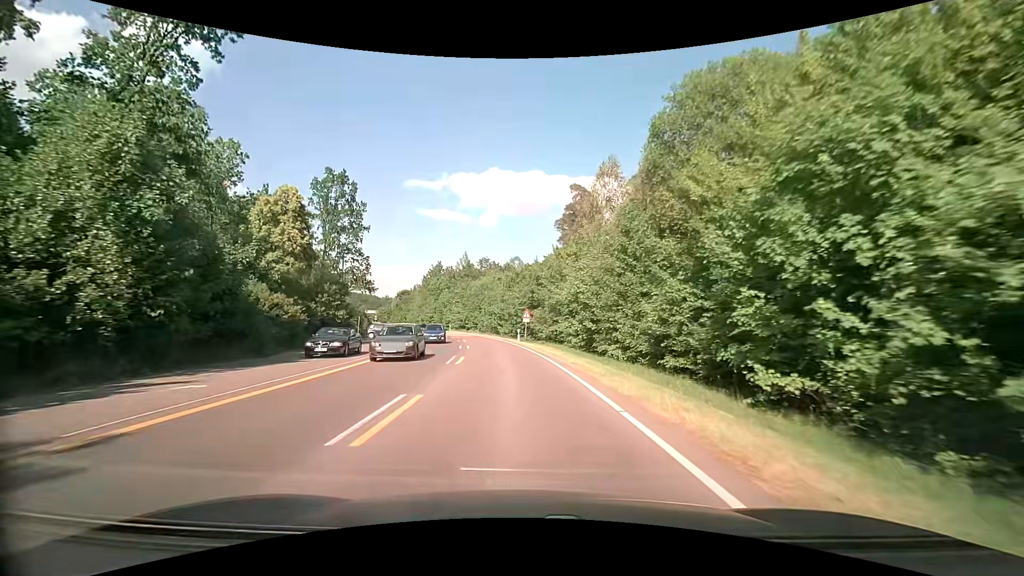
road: secondary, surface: asphalt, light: Day
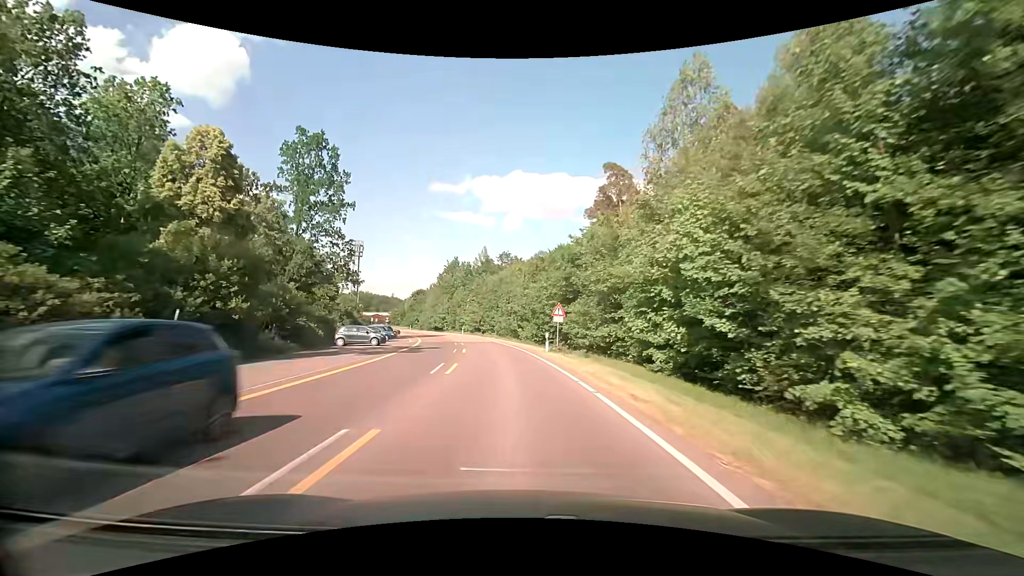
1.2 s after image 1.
(-0.3, +15.2) m; -3°
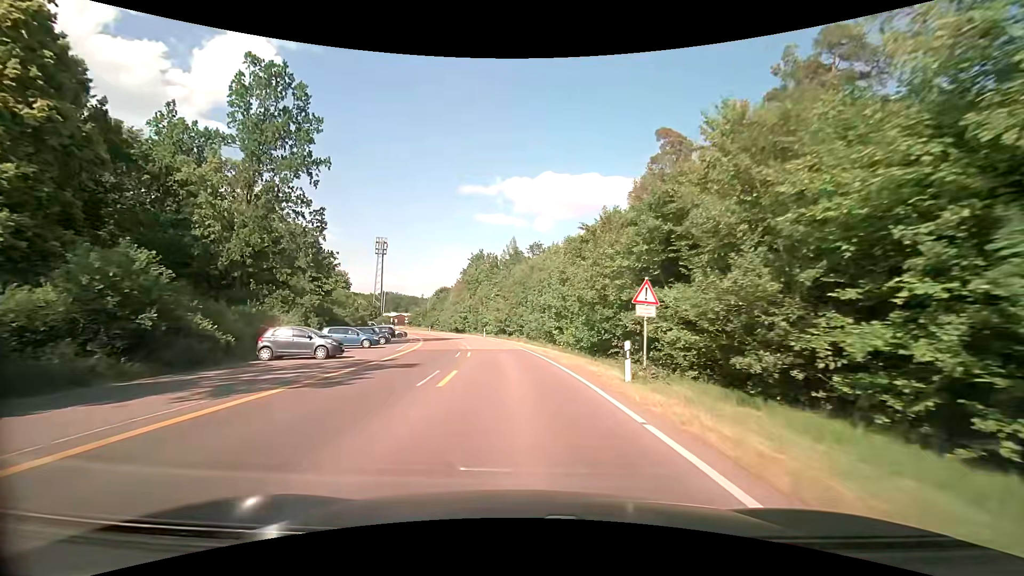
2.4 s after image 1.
(-0.5, +15.2) m; -4°
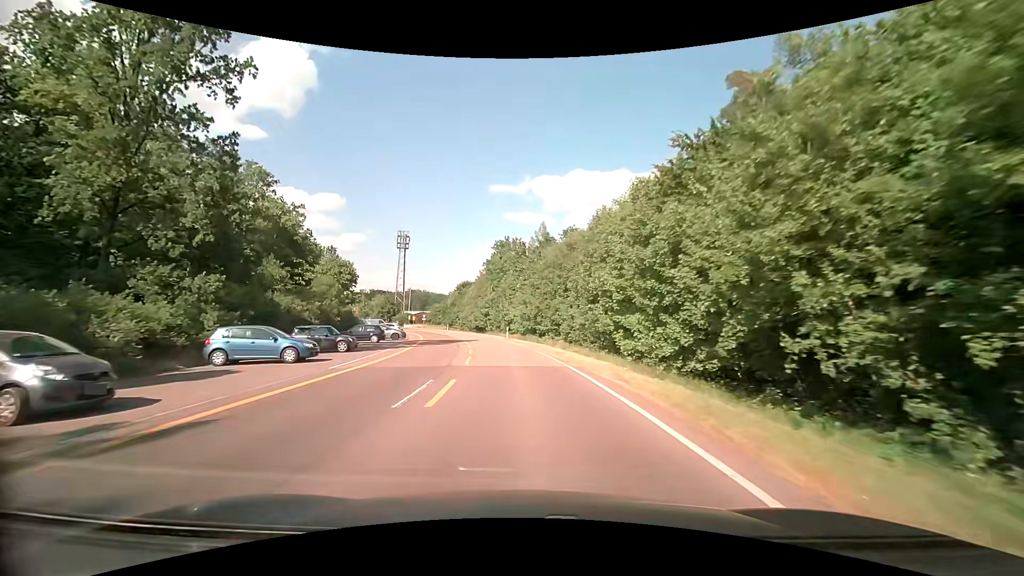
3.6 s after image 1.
(-0.4, +15.2) m; -4°
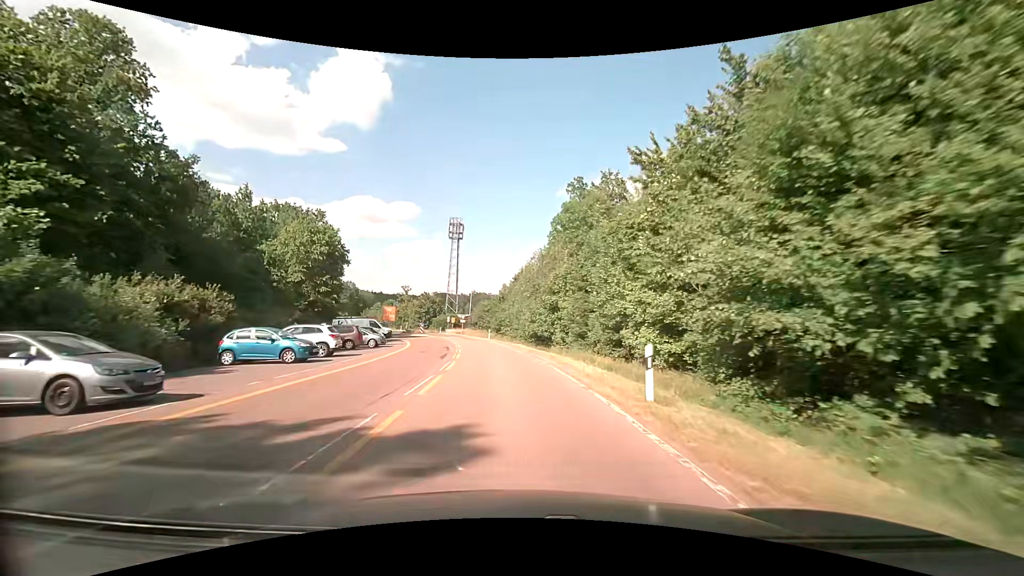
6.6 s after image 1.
(-2.2, +37.9) m; -8°
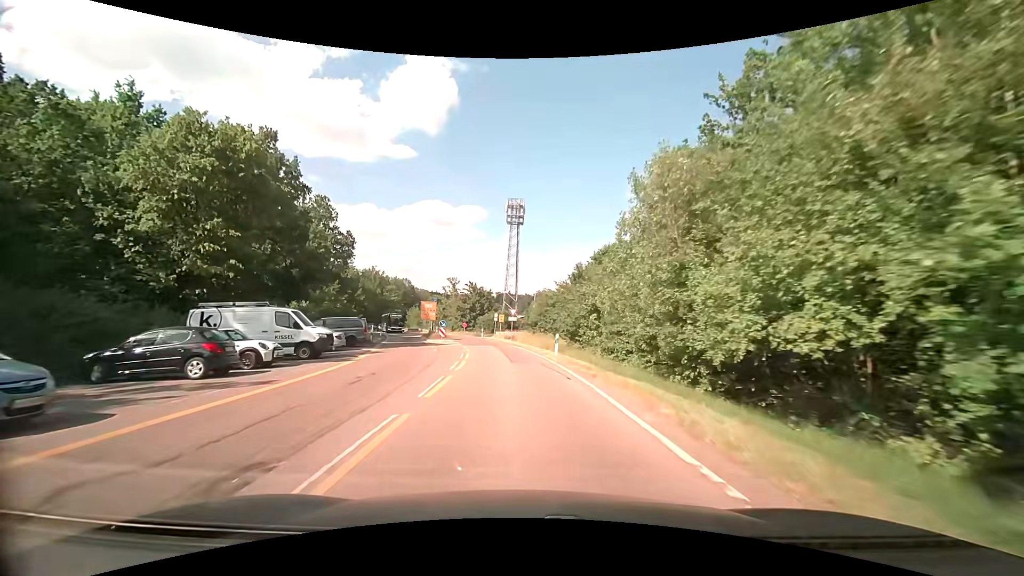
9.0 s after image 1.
(-2.1, +30.3) m; -8°
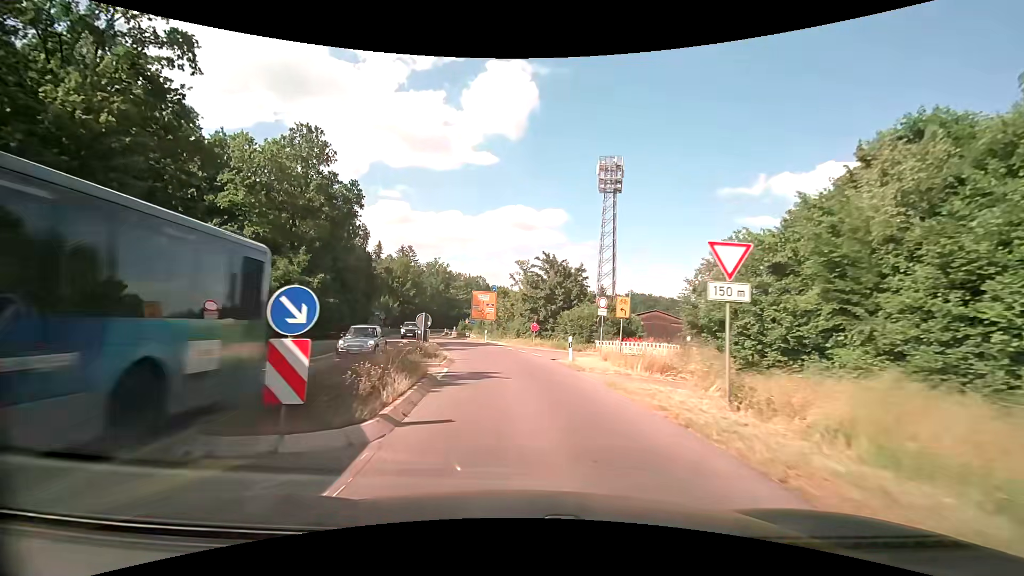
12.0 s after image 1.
(-3.1, +37.9) m; -9°
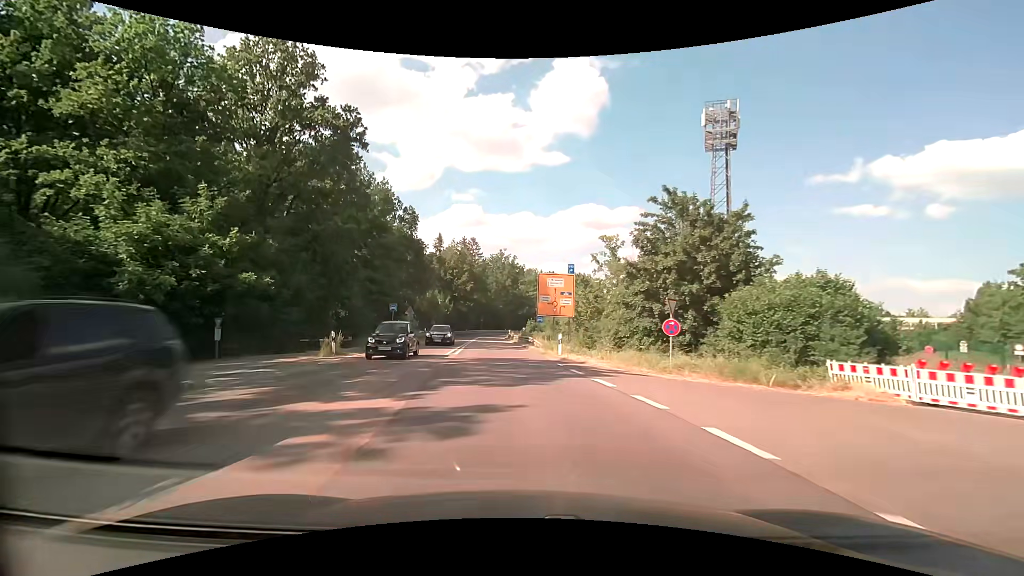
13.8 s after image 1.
(-1.6, +22.7) m; -9°
(0, +10) (-1, +20) (-2, +30) (-3, +40) (-4, +50) (-4, +60) (-5, +70) (-6, +80) (-6, +90) (-6, +100) m
